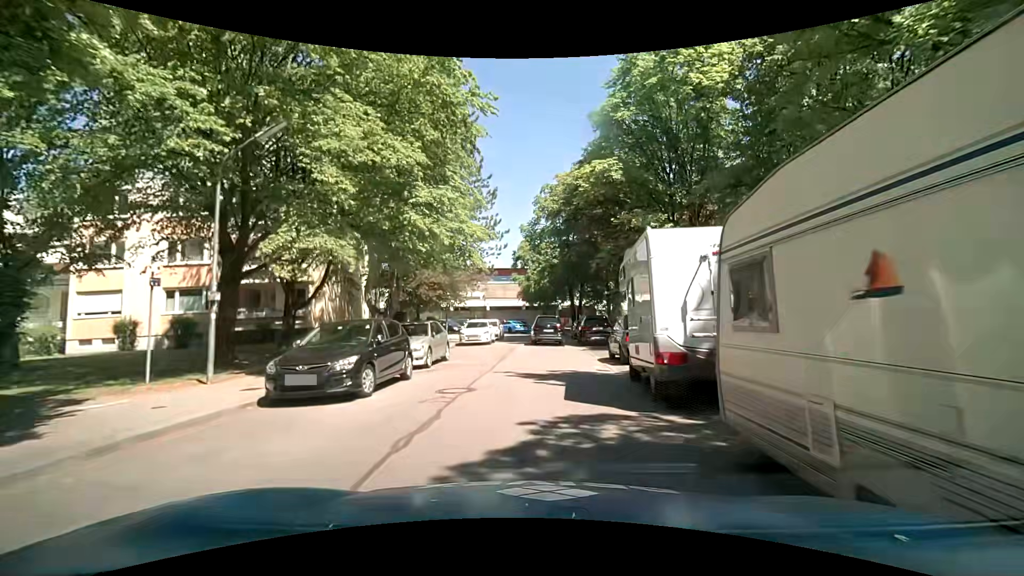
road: residential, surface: asphalt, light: Day
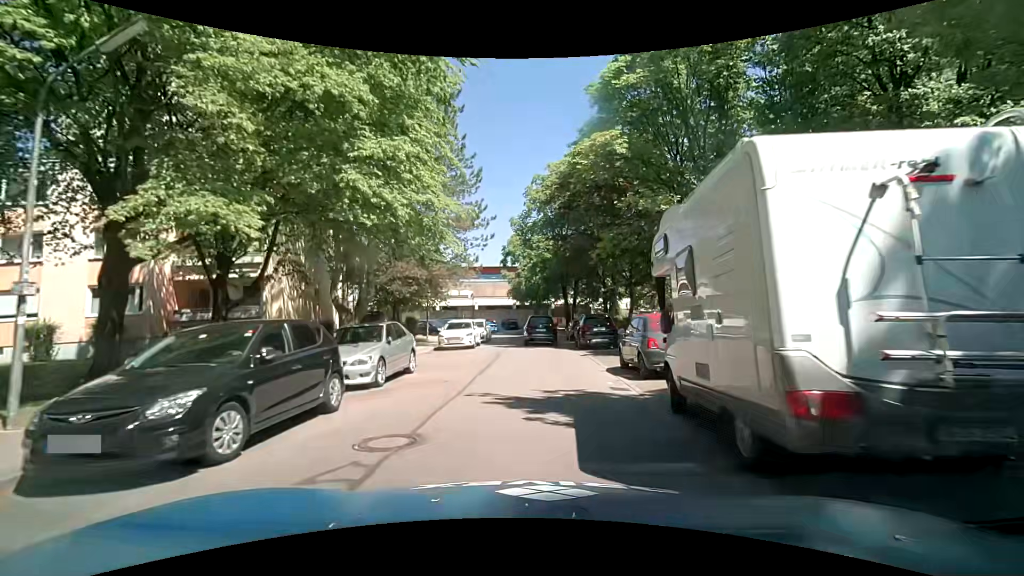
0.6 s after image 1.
(+0.1, +4.0) m; +2°
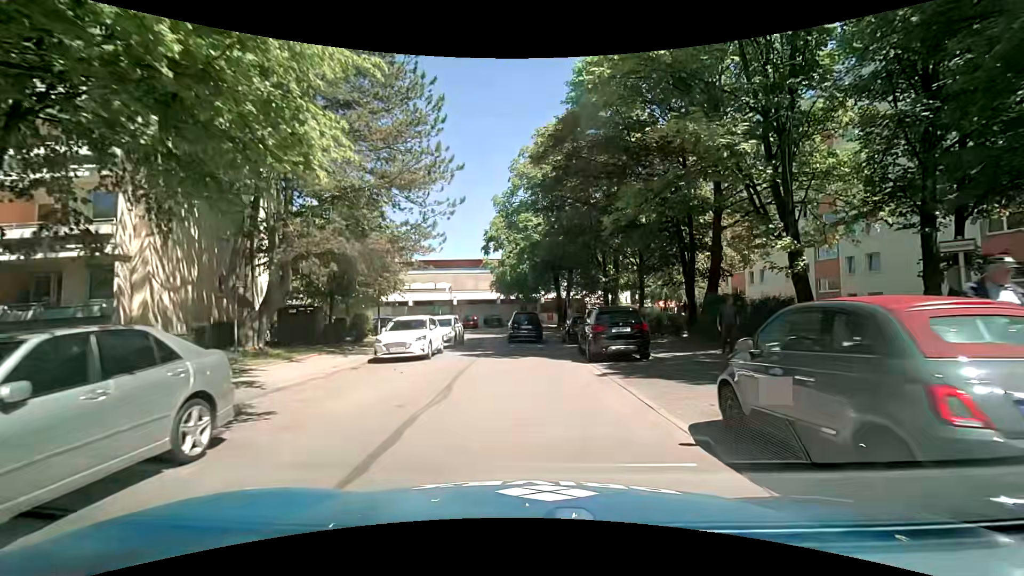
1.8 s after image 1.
(+0.1, +8.3) m; +2°
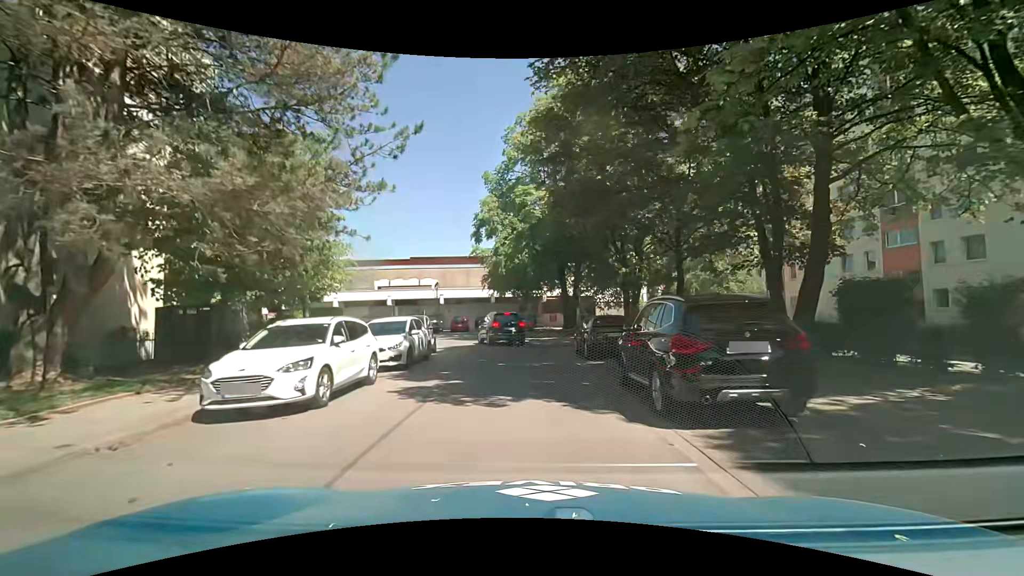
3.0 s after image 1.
(-0.1, +8.5) m; 0°
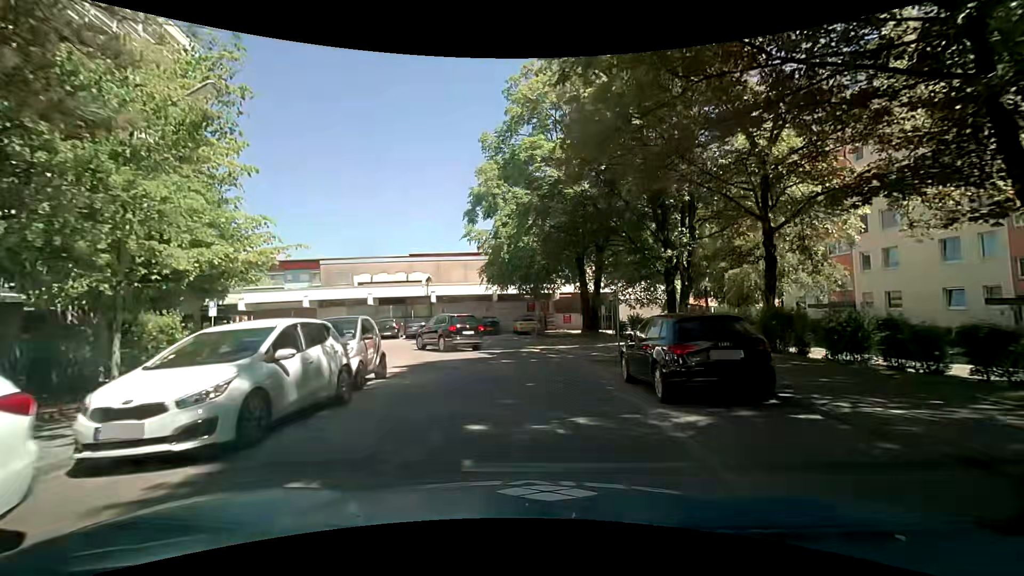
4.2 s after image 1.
(-0.1, +8.3) m; -1°
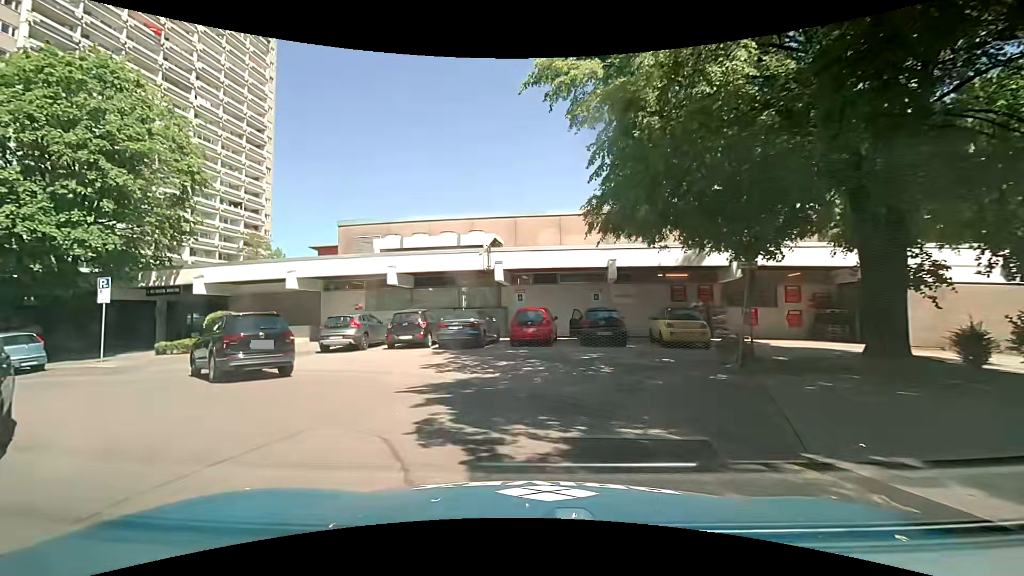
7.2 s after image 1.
(-1.4, +18.4) m; -11°
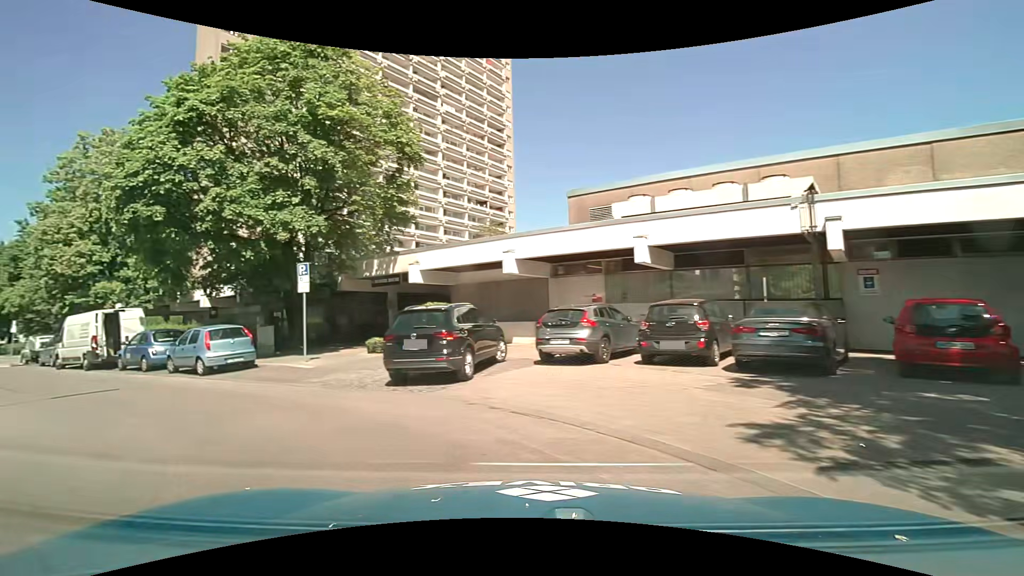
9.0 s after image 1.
(-1.6, +7.6) m; -29°
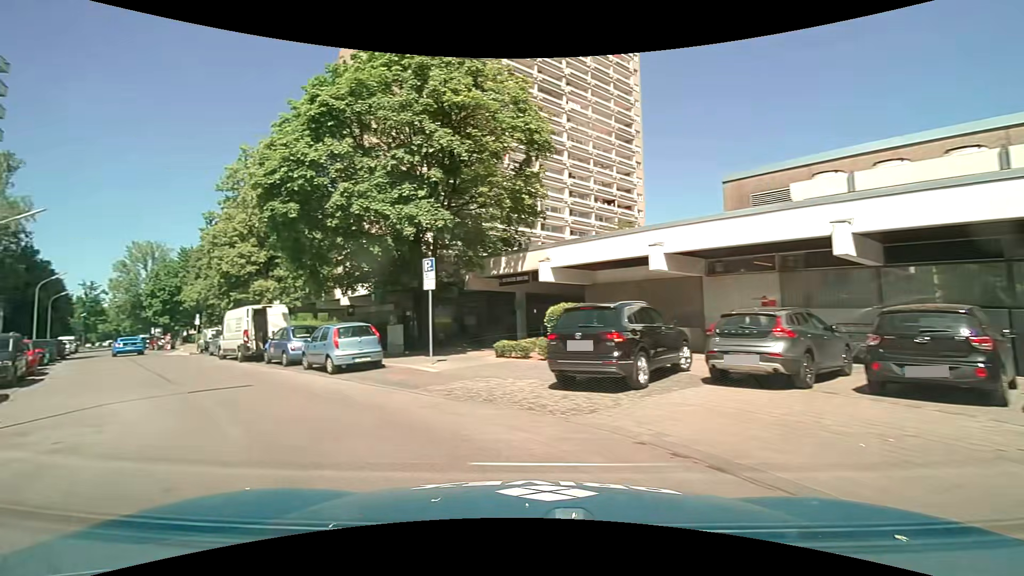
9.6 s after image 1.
(-0.3, +2.3) m; -14°
